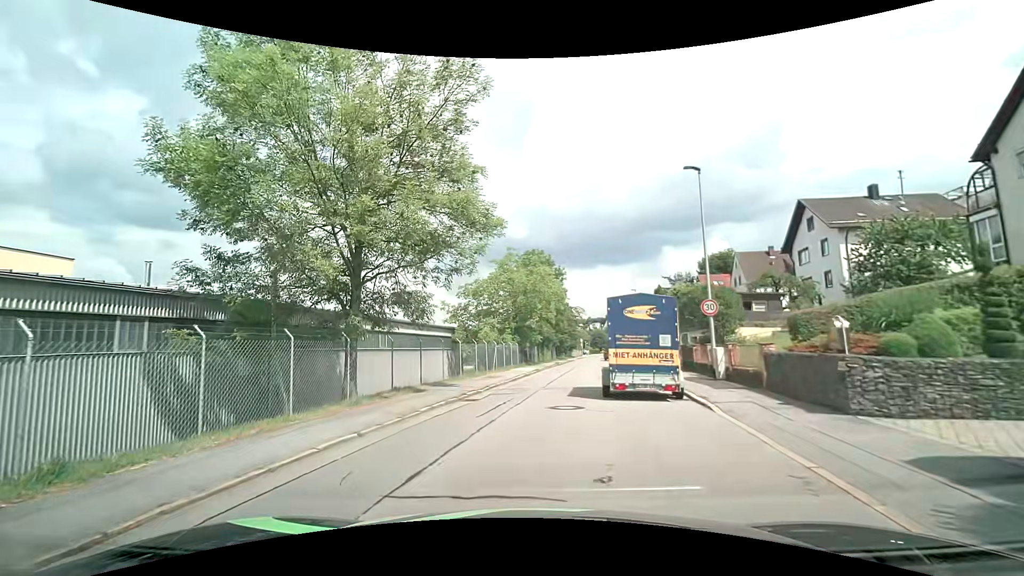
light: Day
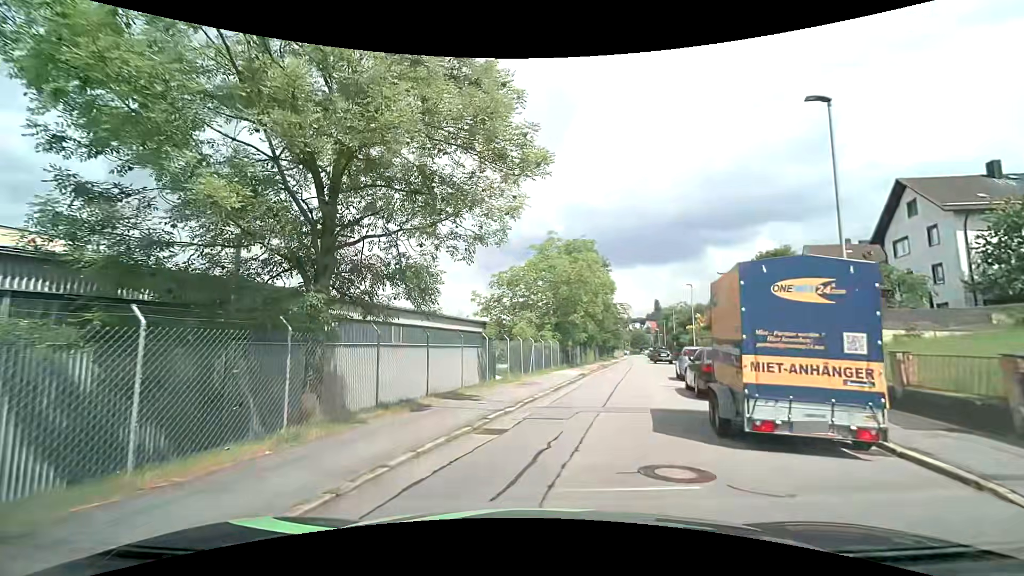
(-0.3, +5.3) m; -5°
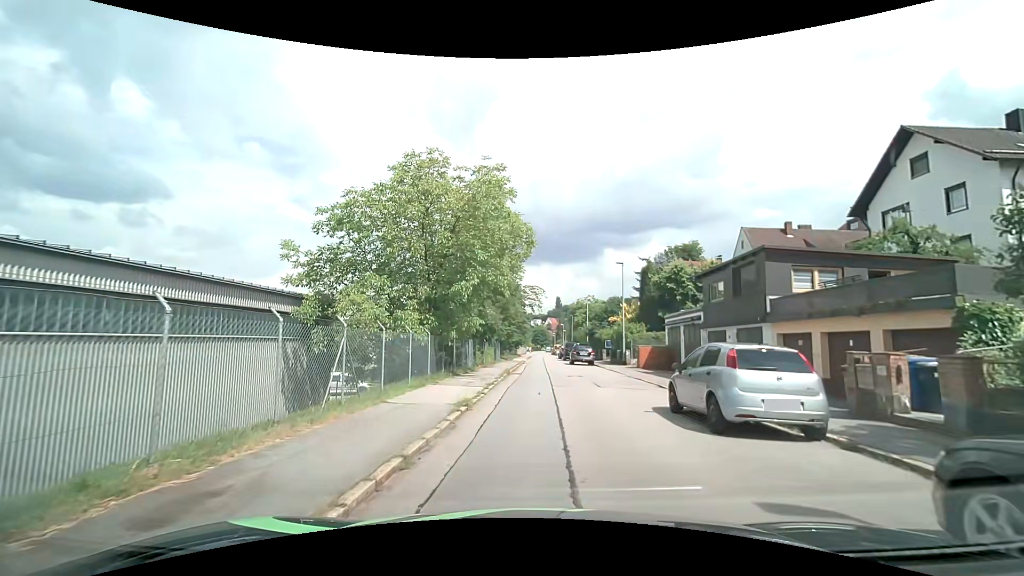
(+1.5, +14.4) m; +10°
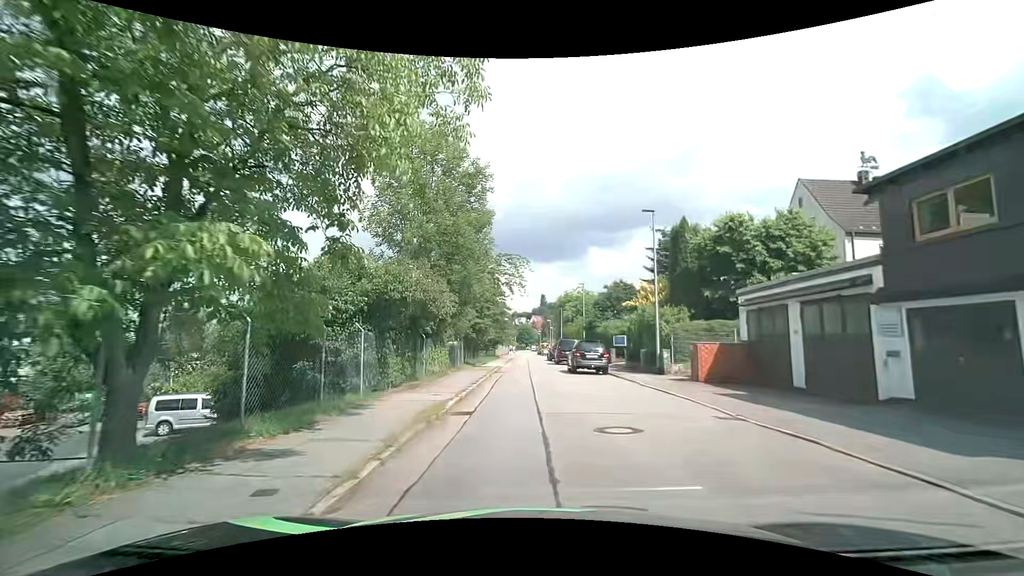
(+0.7, +15.3) m; +3°
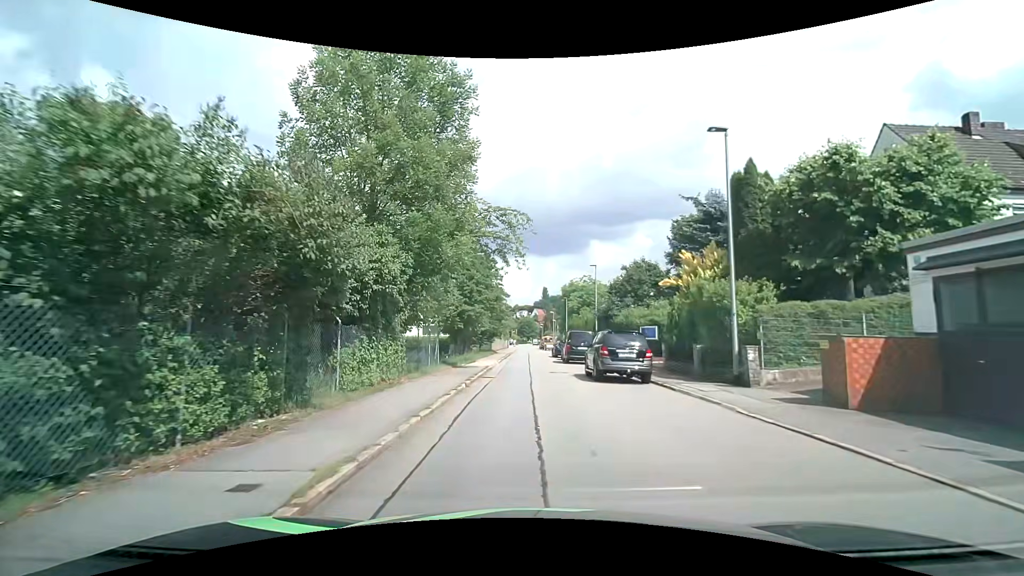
(0.0, +9.0) m; -1°
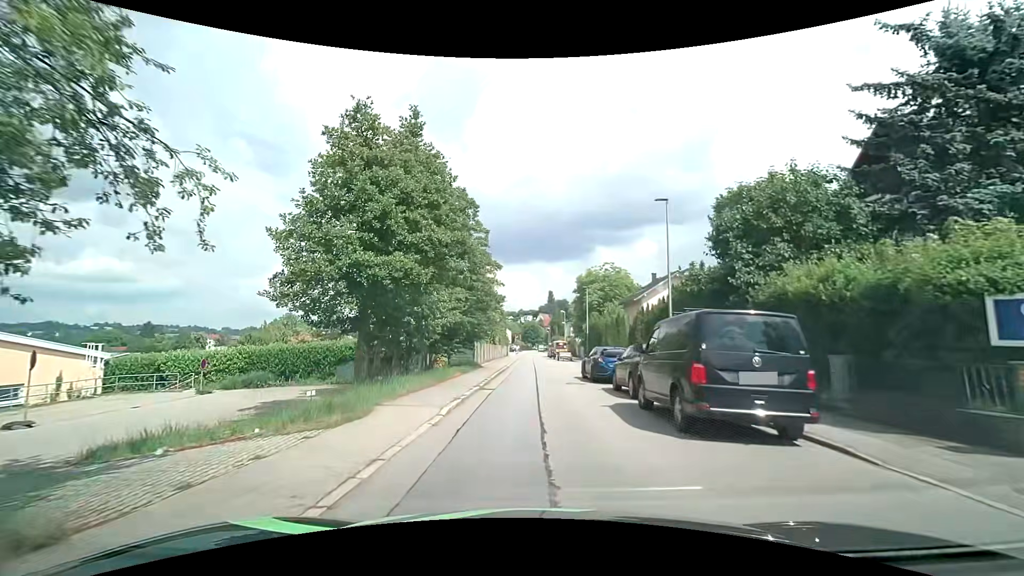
(+0.1, +22.0) m; 0°
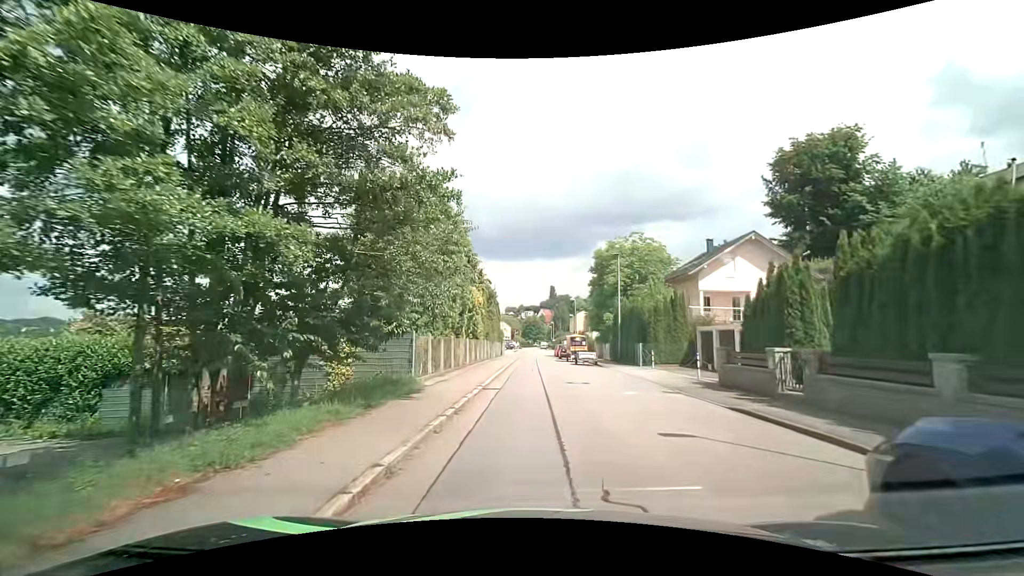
(+0.1, +19.2) m; +1°
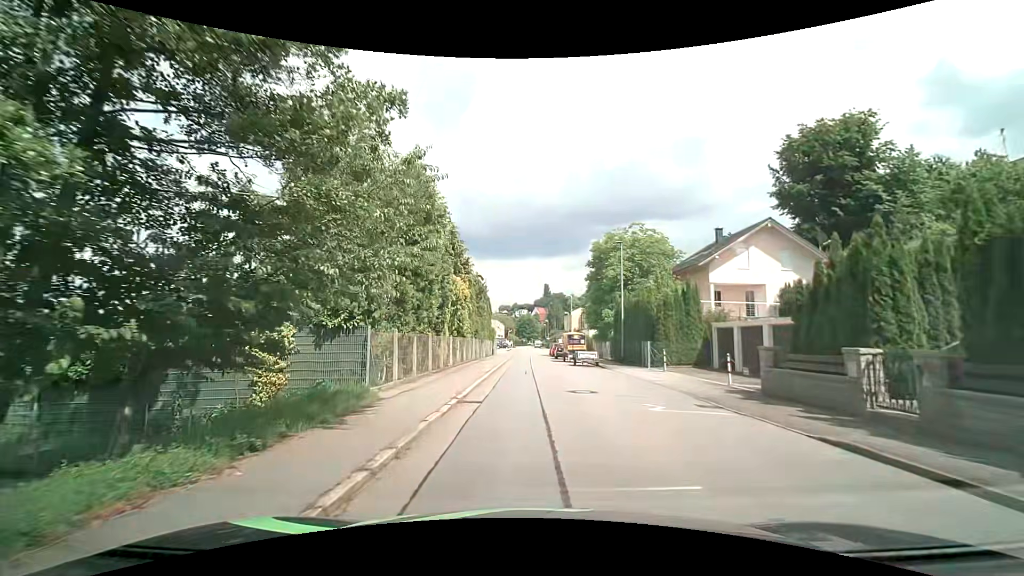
(0.0, +3.8) m; +1°
(0, +10) (0, +20) (0, +30) (0, +40) (0, +50) (0, +60) (0, +70) (+1, +80) (+2, +90) (+2, +100) m
